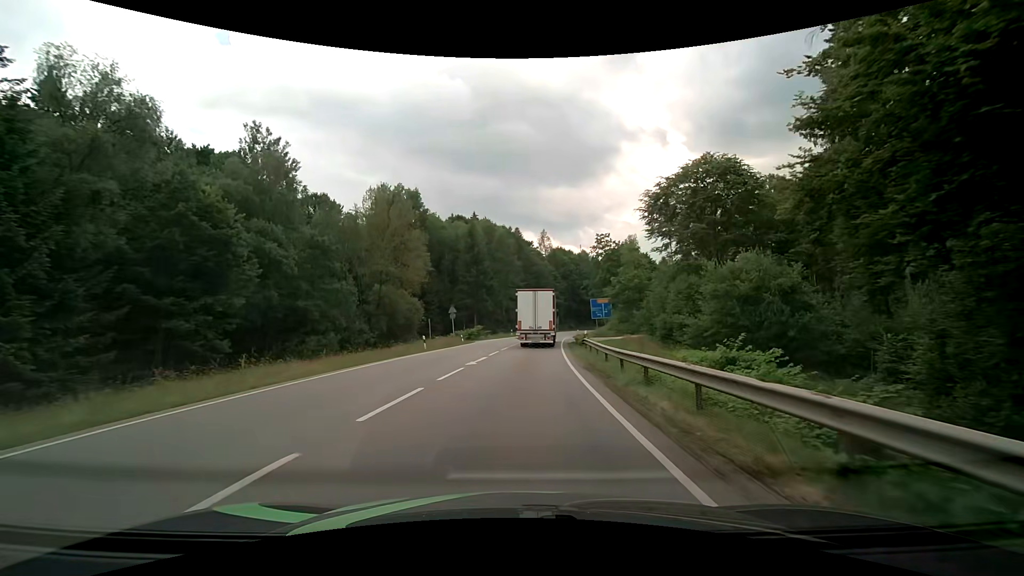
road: secondary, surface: asphalt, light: Day
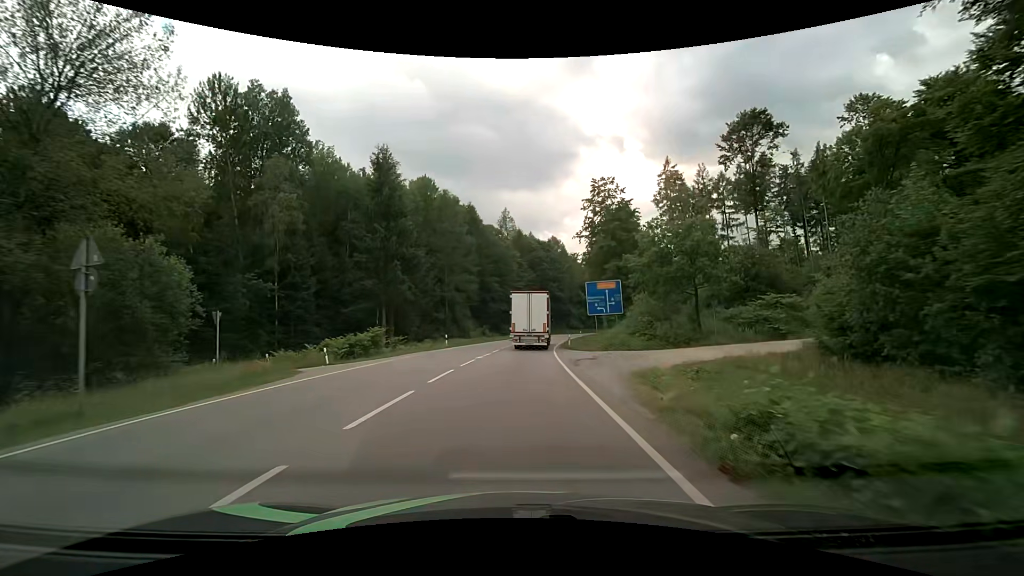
(+1.4, +36.3) m; +4°
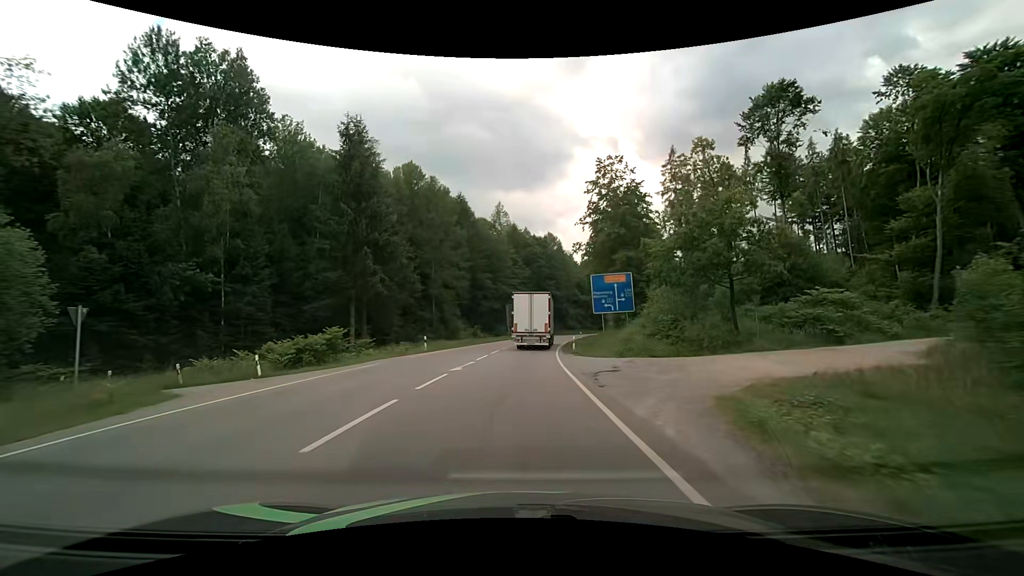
(+0.1, +7.3) m; +1°
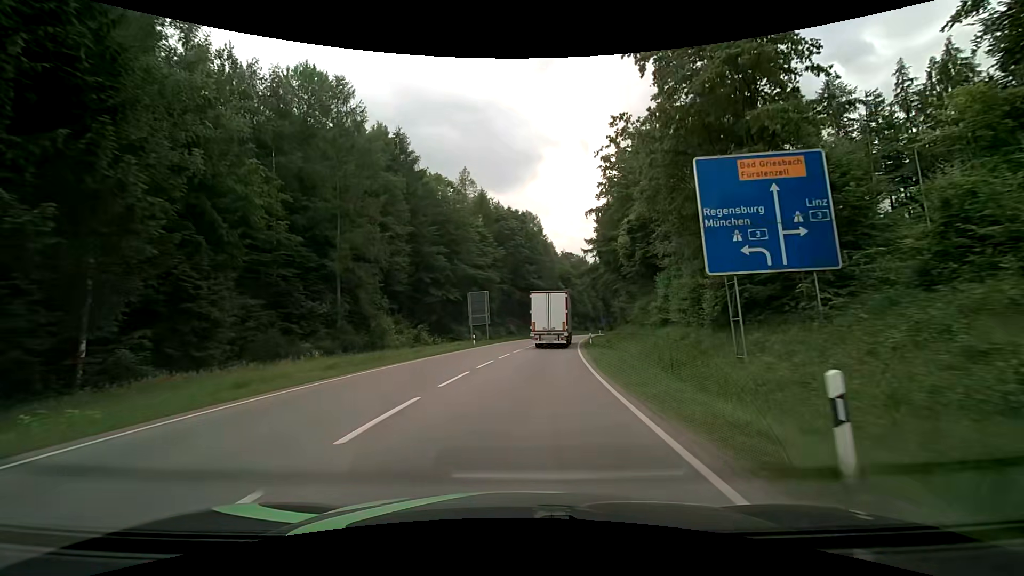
(+0.5, +29.7) m; +3°
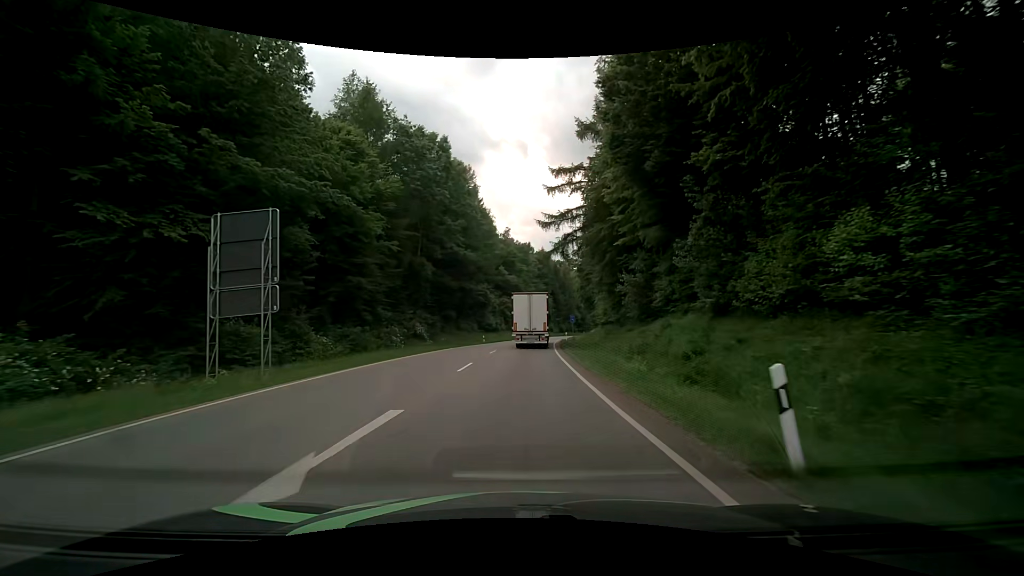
(+2.7, +38.1) m; +7°
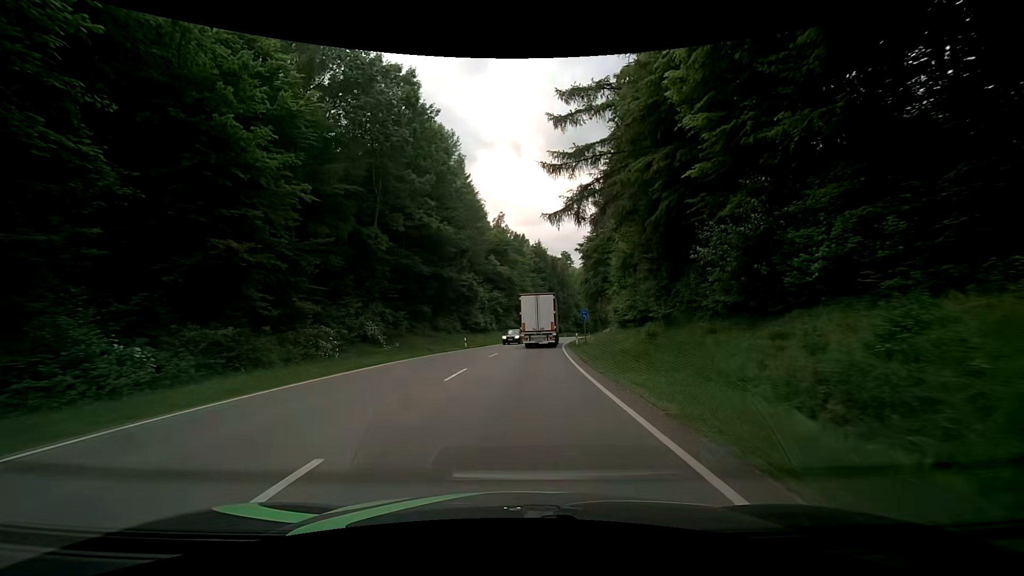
(+0.1, +15.3) m; +1°
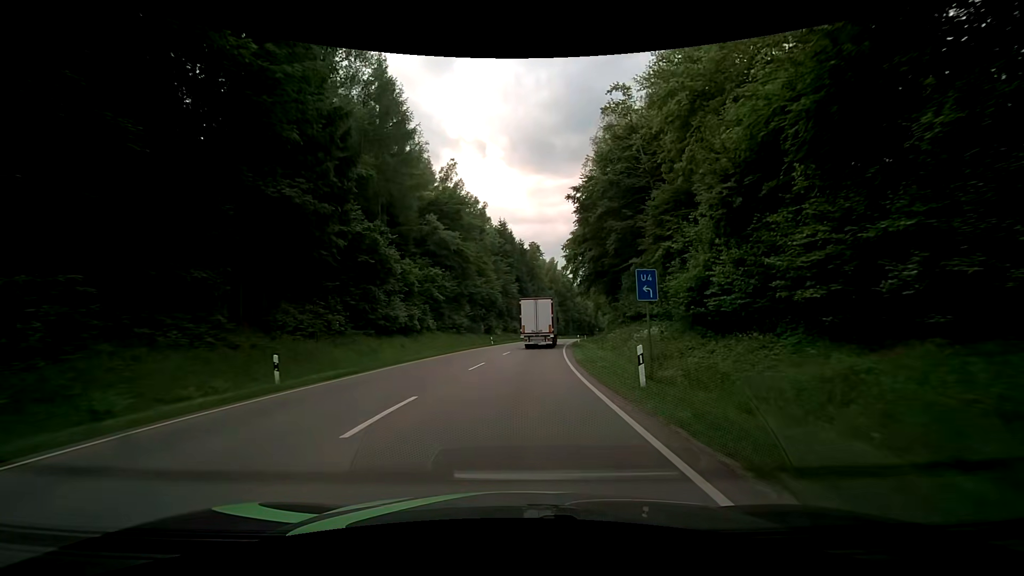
(+0.8, +30.8) m; +4°
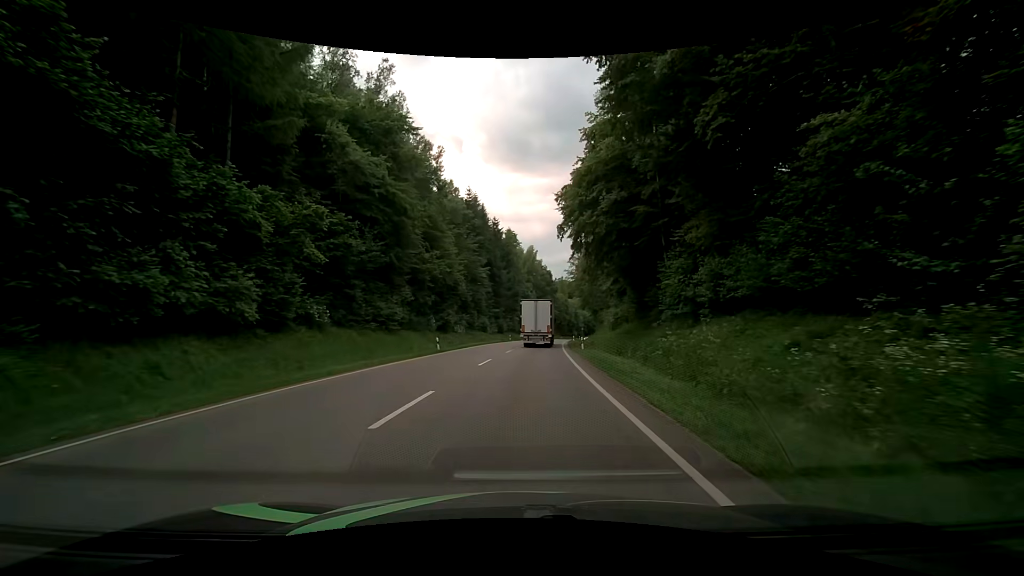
(+0.7, +23.7) m; +3°
(0, +10) (0, +20) (+1, +30) (+2, +40) (+2, +50) (+3, +60) (+4, +70) (+5, +80) (+7, +90) (+8, +100) m
